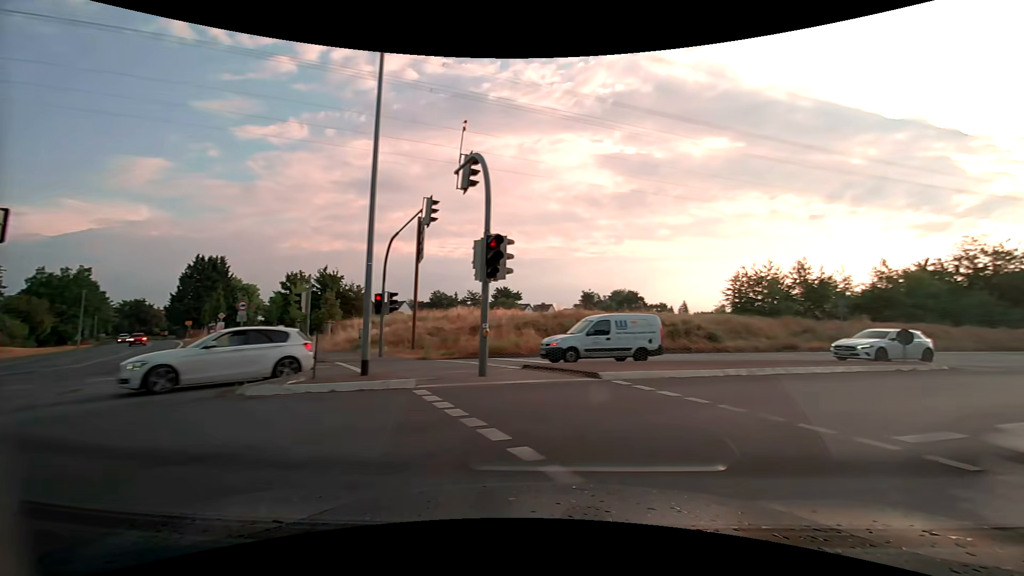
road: tertiary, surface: asphalt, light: Day
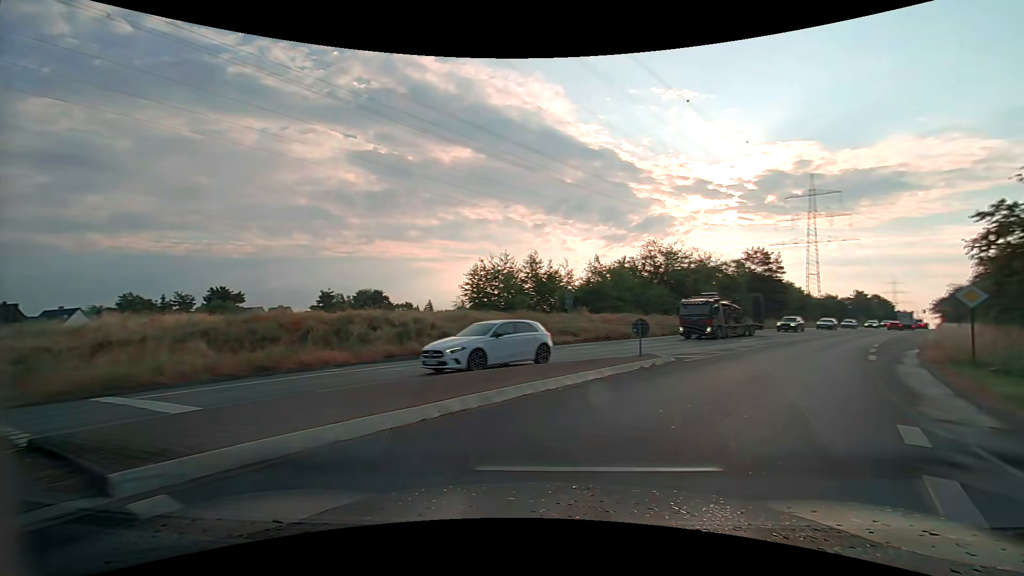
(+1.7, +6.6) m; +28°
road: secondary
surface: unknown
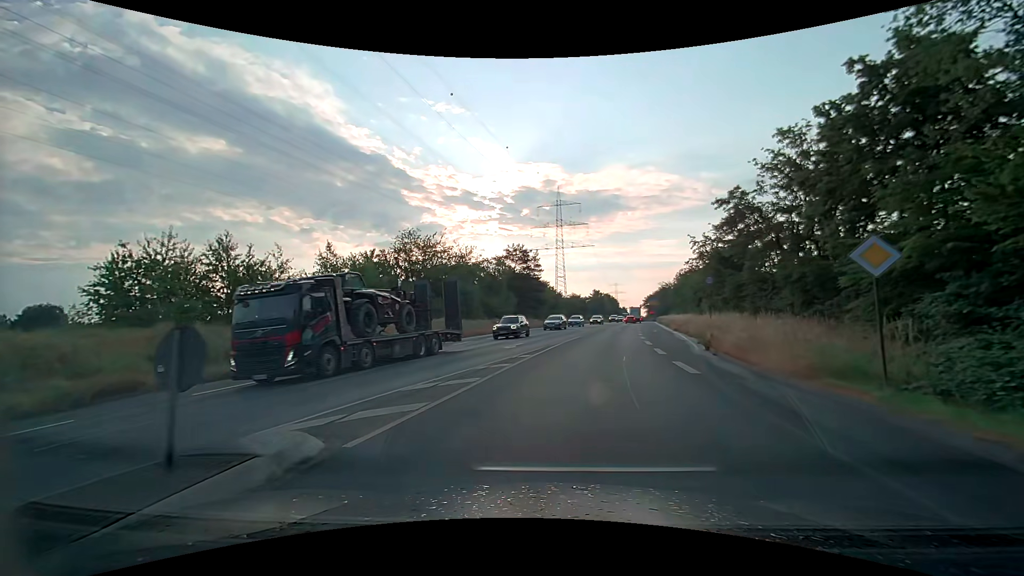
(+3.6, +11.8) m; +25°
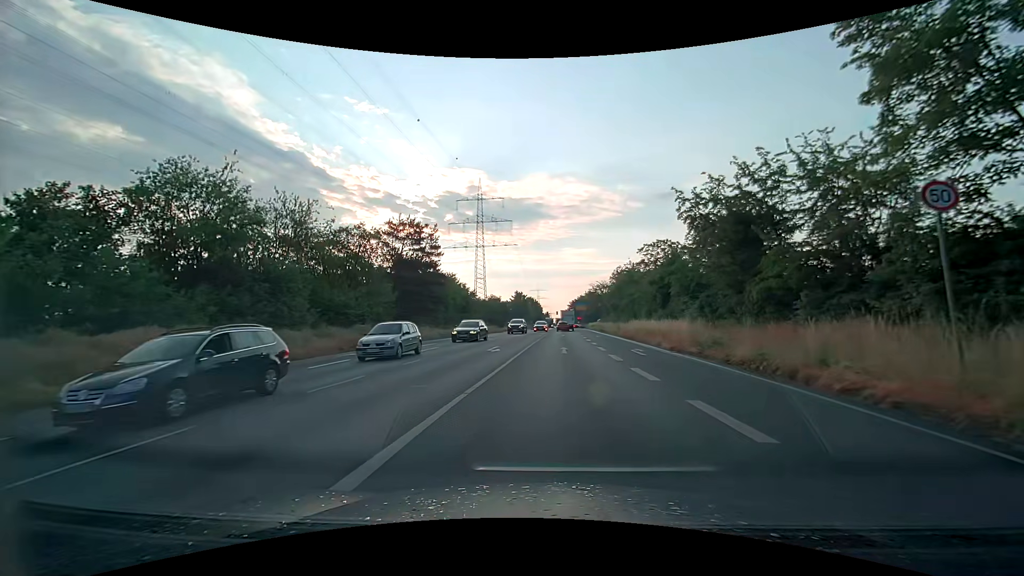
(+2.4, +25.5) m; +9°
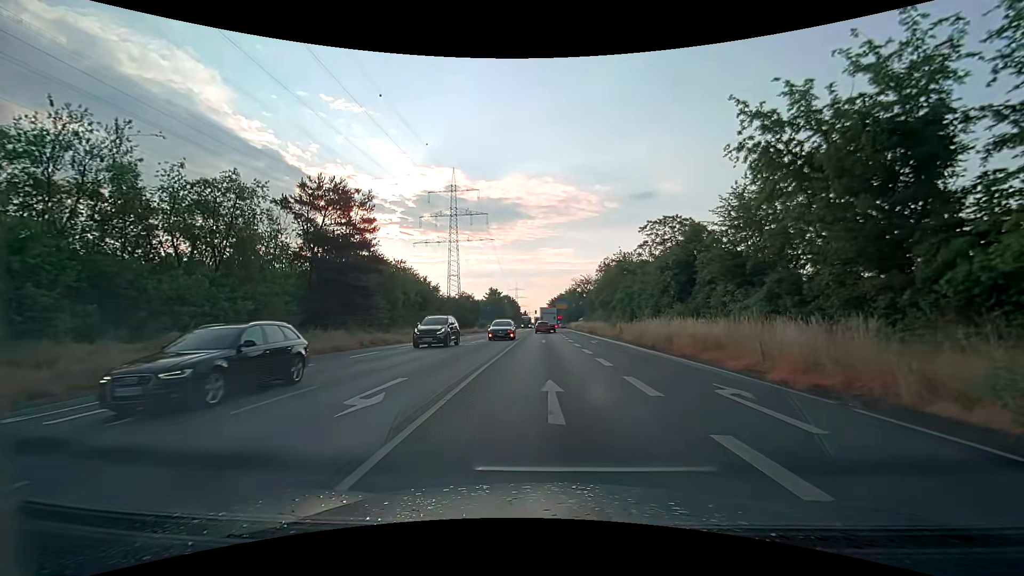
(+0.4, +14.5) m; +2°
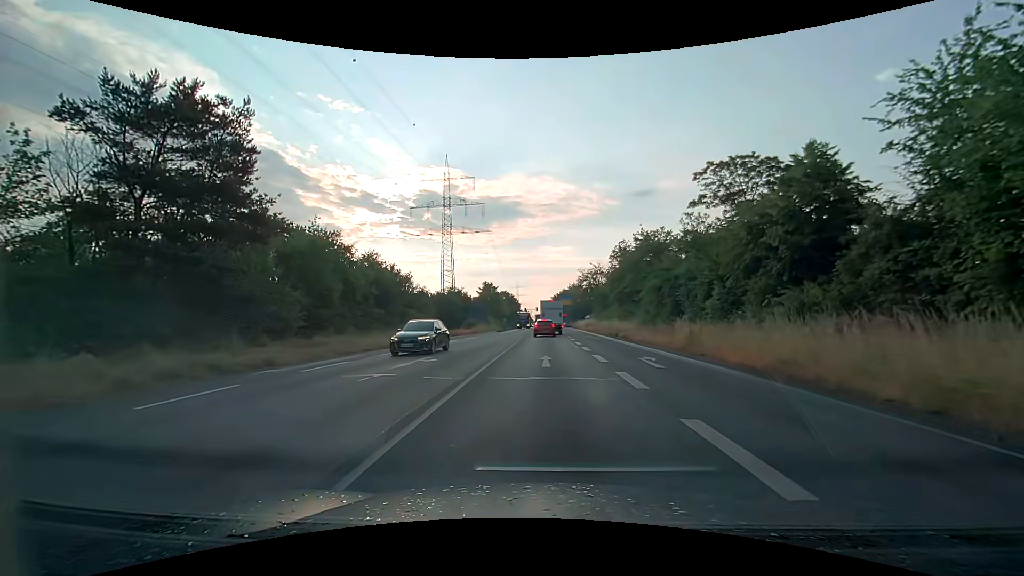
(+0.1, +17.1) m; 0°
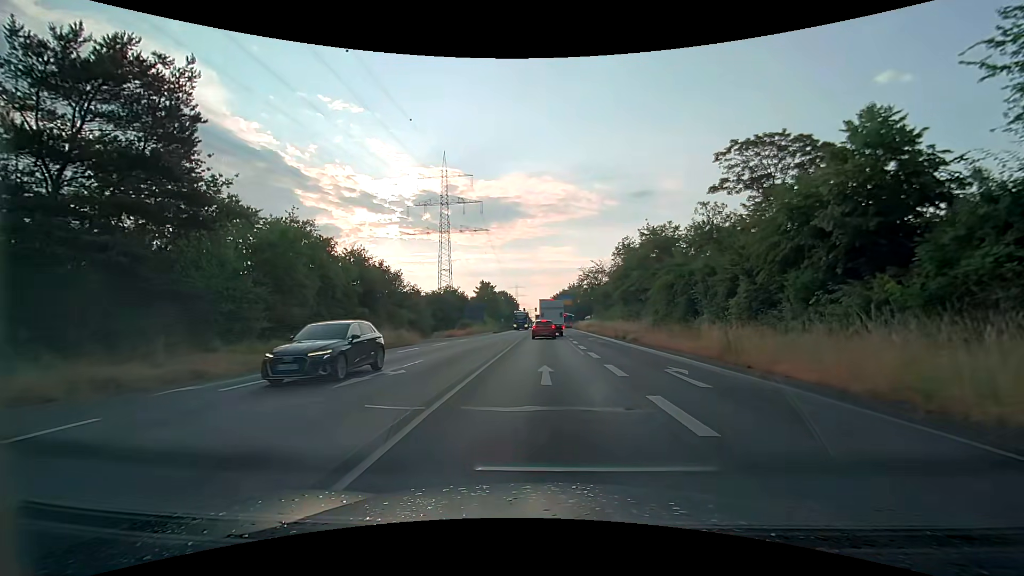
(0.0, +3.9) m; 0°
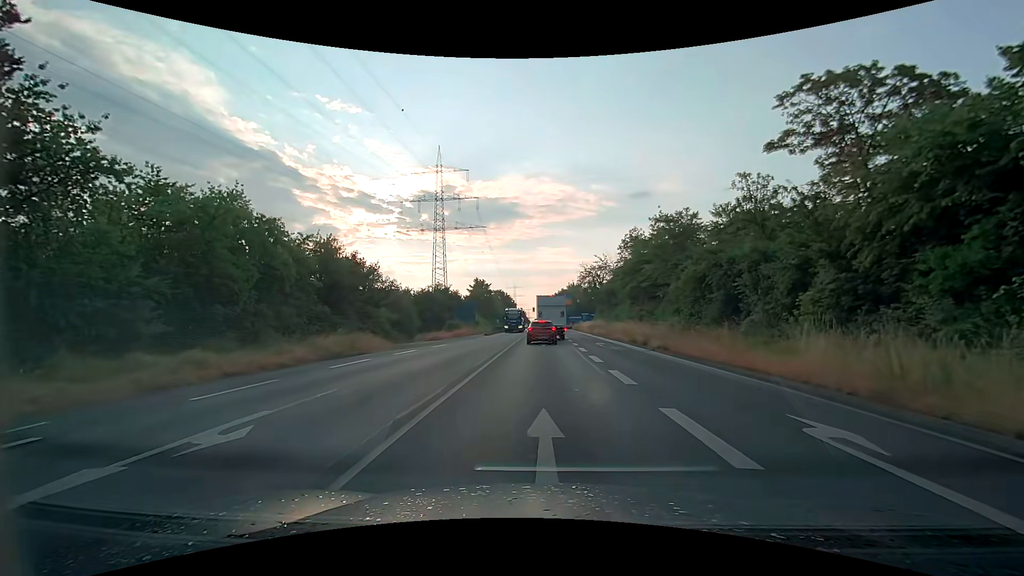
(0.0, +7.3) m; 0°
